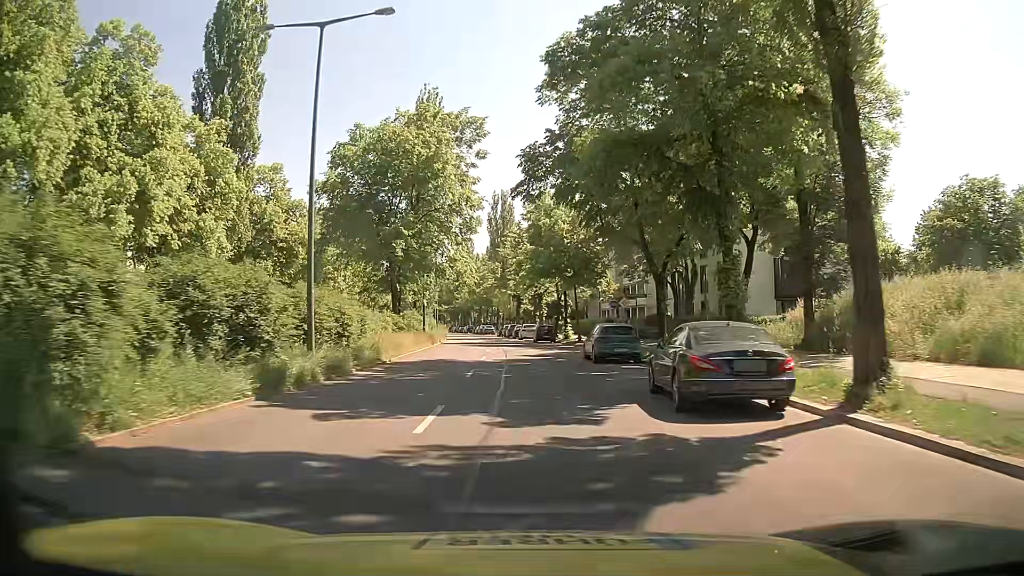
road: secondary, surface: asphalt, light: Day
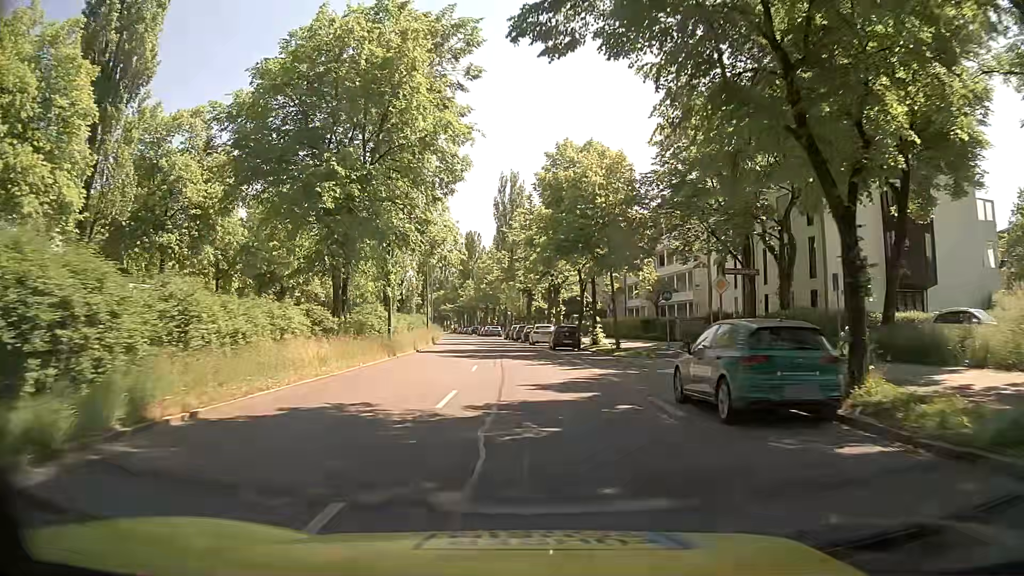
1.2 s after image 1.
(-0.3, +15.5) m; -2°
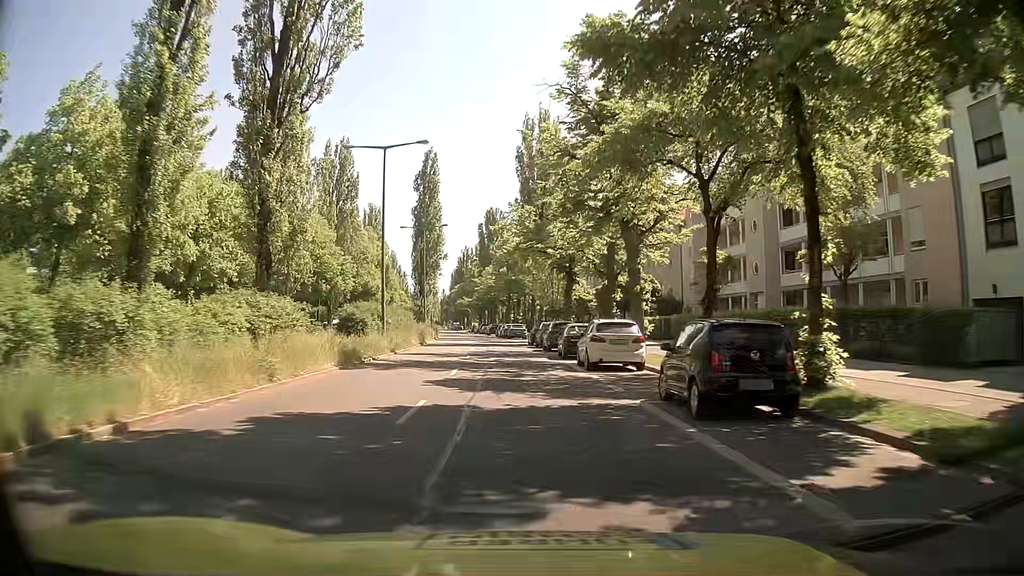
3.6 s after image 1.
(-0.4, +29.1) m; -2°
